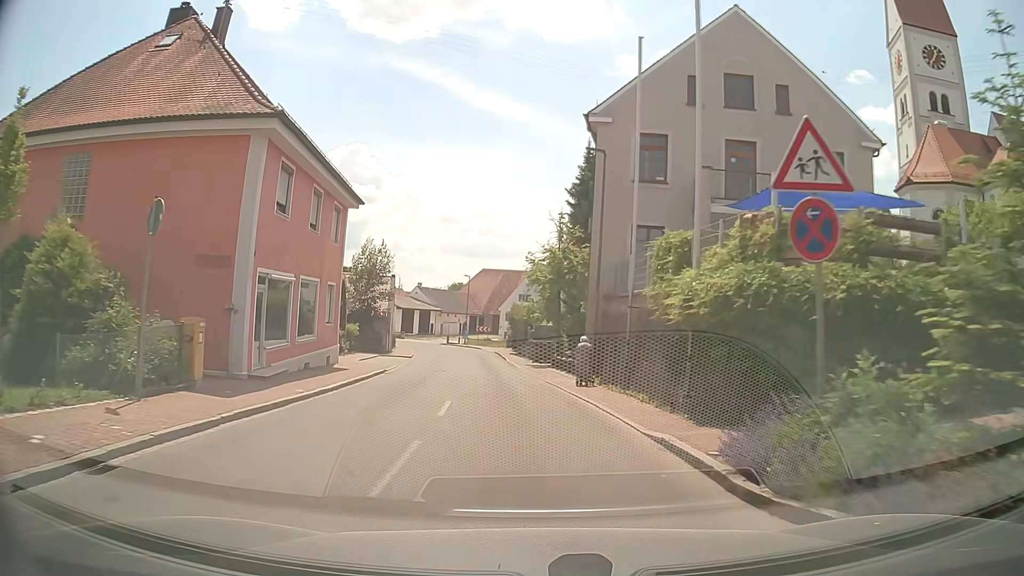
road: tertiary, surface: asphalt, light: Day
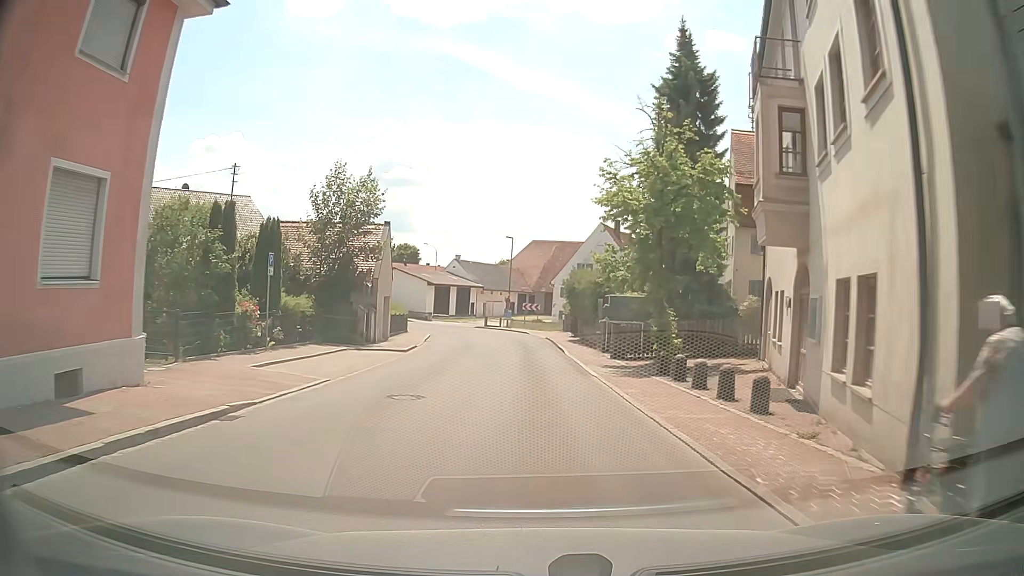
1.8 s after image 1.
(-0.7, +18.5) m; -4°
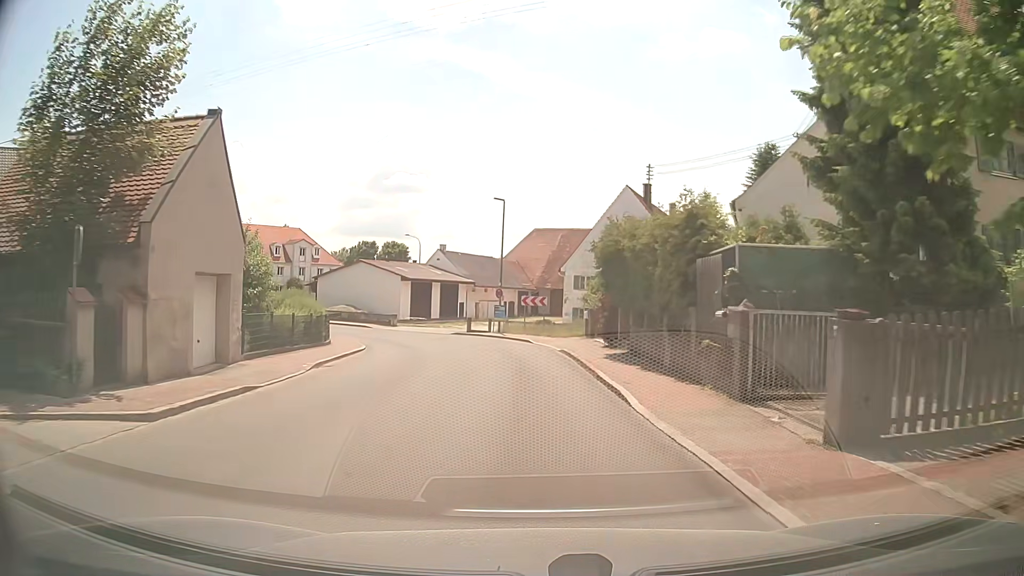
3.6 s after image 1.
(-0.2, +18.9) m; -1°
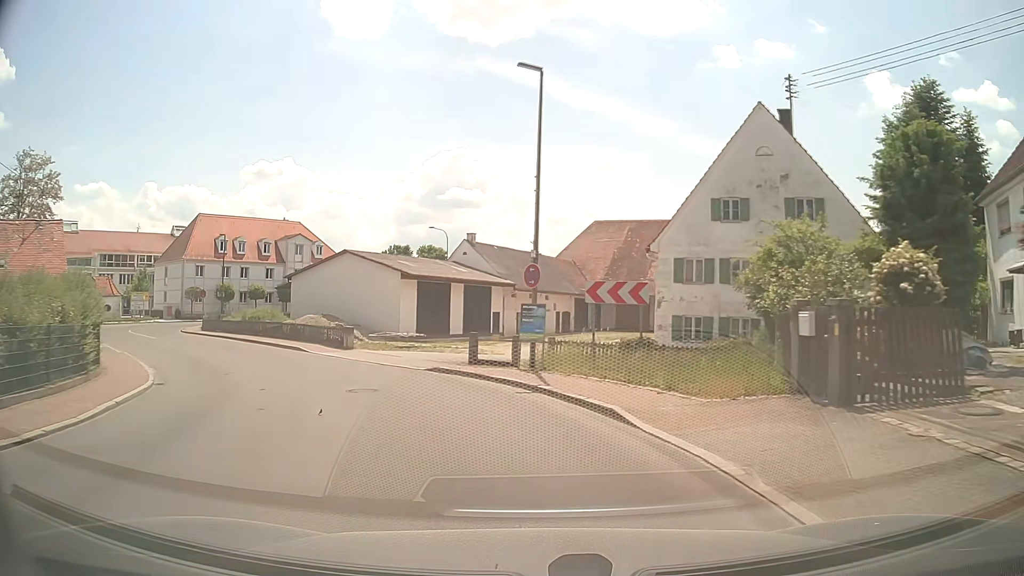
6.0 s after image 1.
(-0.4, +22.2) m; -5°
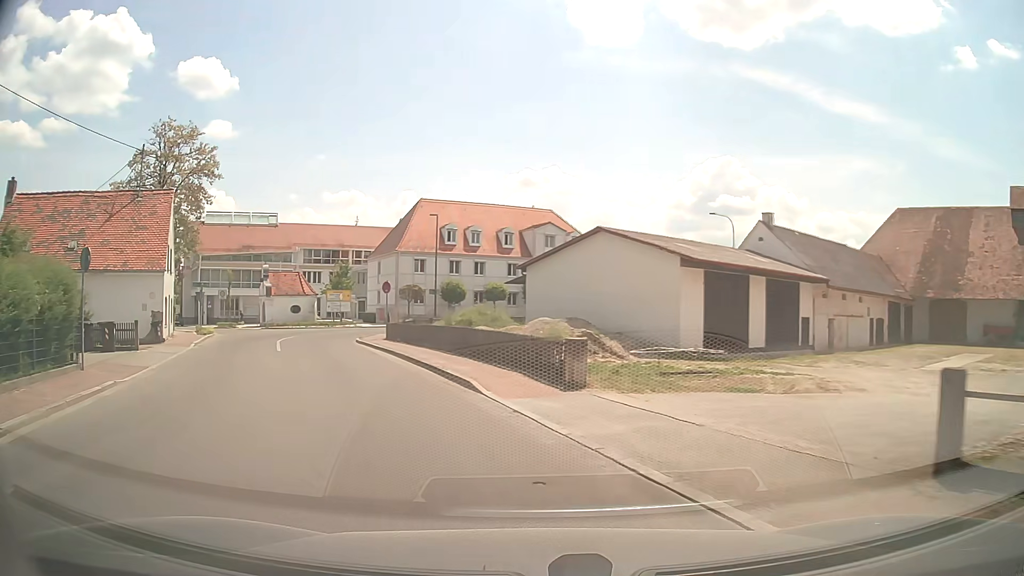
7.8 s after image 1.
(-2.5, +14.5) m; -23°
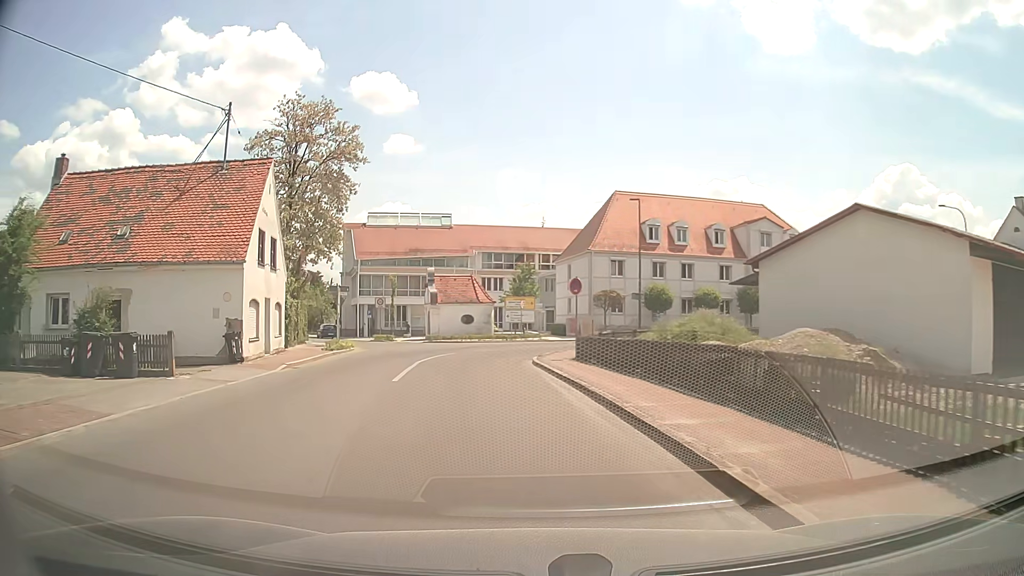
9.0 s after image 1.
(-1.4, +9.4) m; -17°
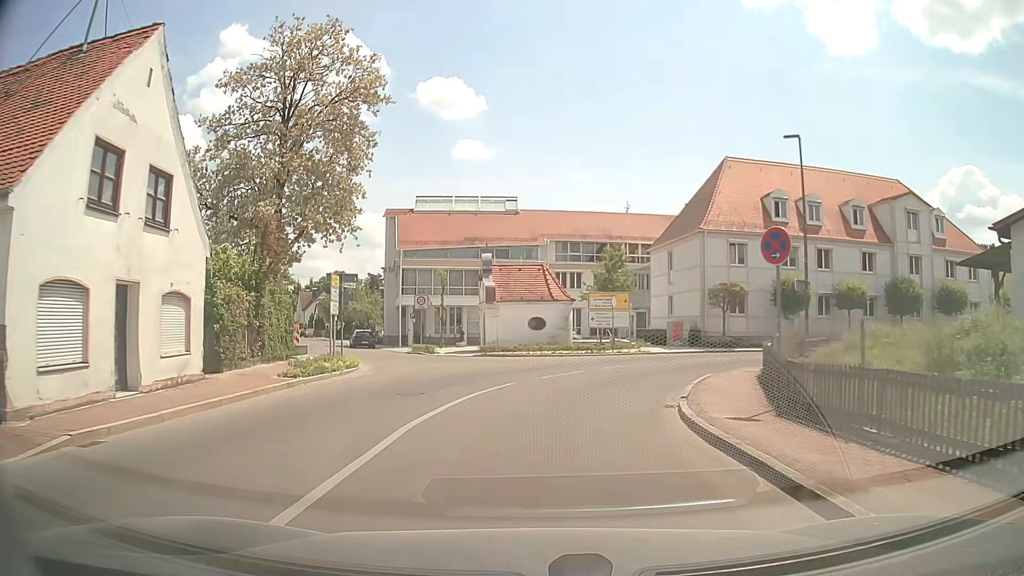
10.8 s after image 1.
(-0.9, +13.3) m; -6°
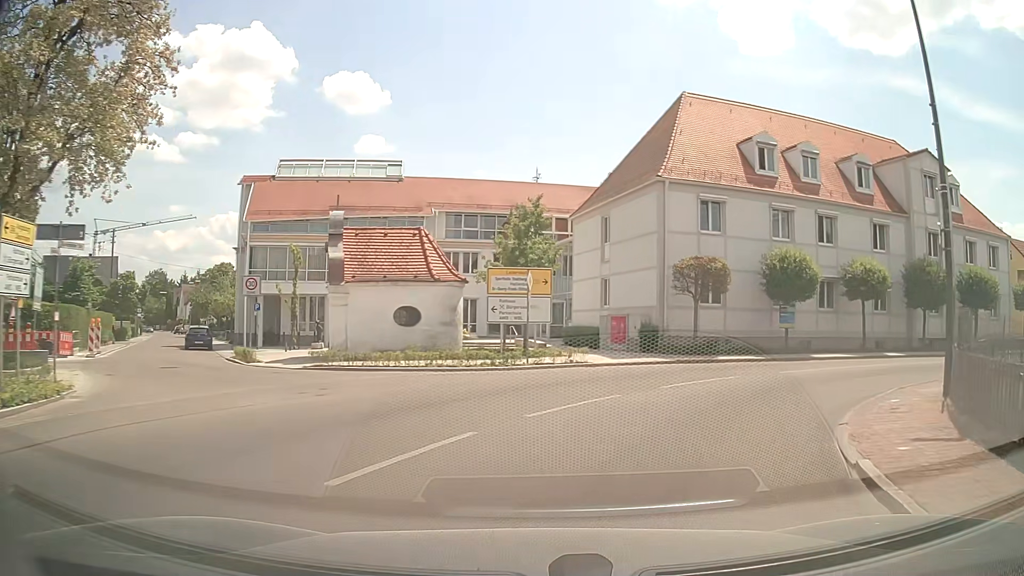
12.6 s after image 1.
(+0.7, +12.7) m; +9°
(+2, +10) (+9, +16) (+19, +19) (+29, +21) (+38, +23) (+48, +25) (+58, +27) (+68, +29) (+78, +31) (+87, +33) m
